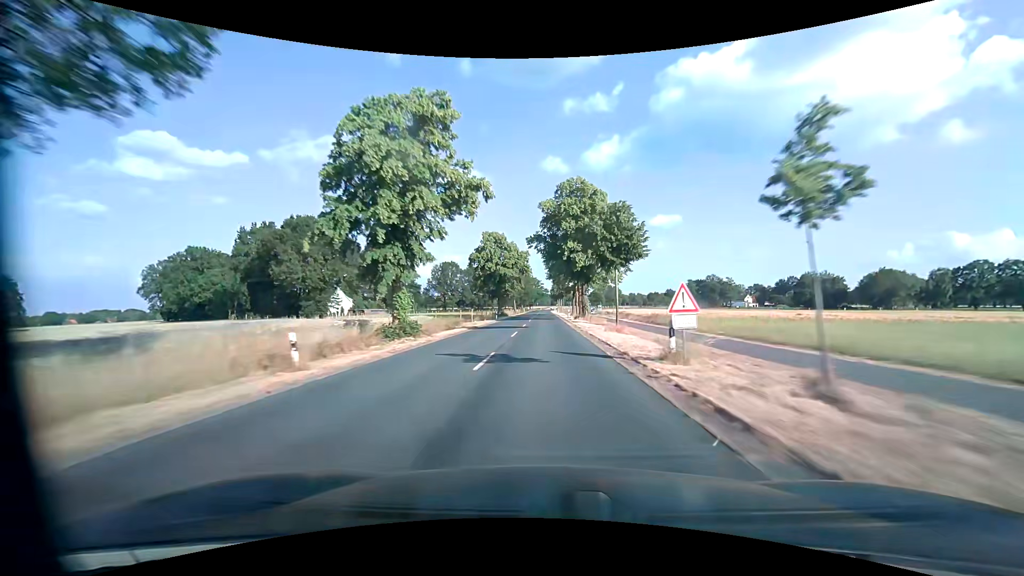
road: secondary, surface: asphalt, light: Day
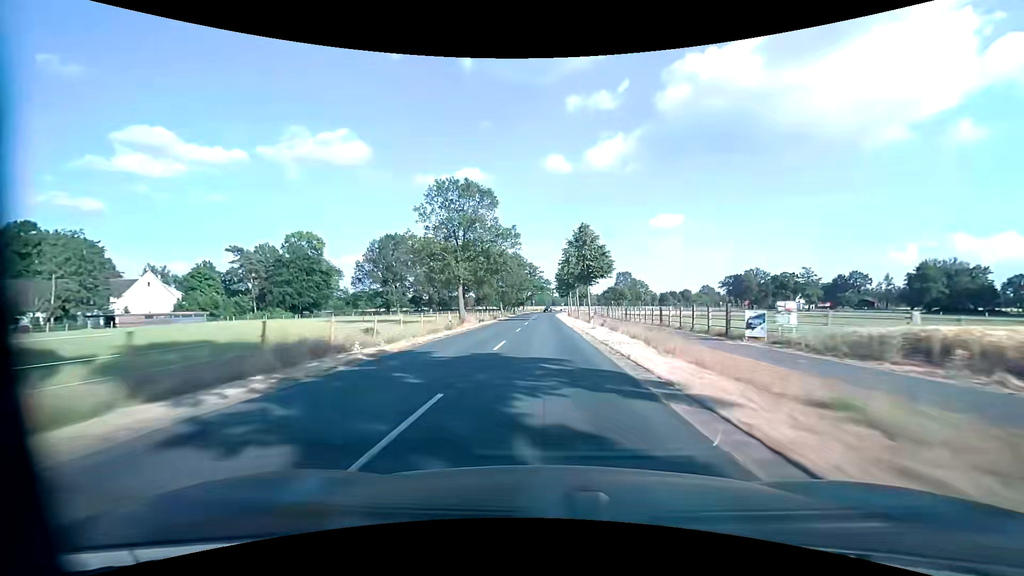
(+0.2, +79.2) m; 0°
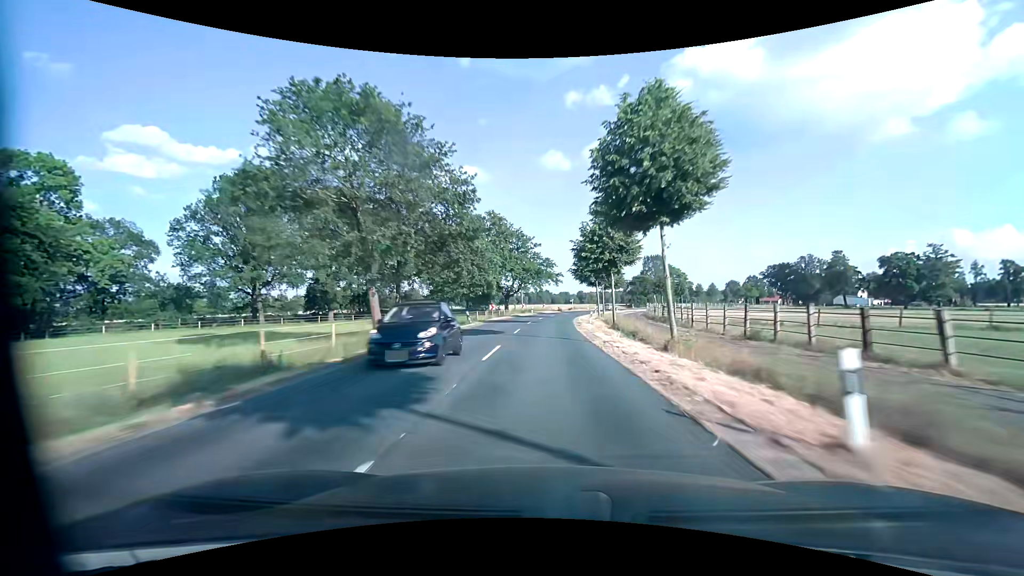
(+0.1, +63.3) m; 0°
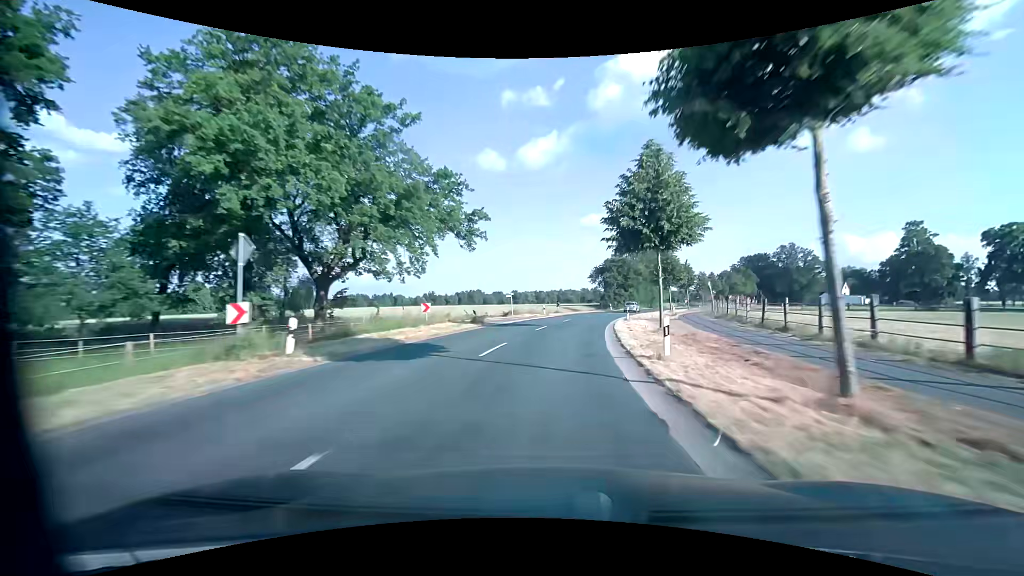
(+2.5, +59.0) m; +8°
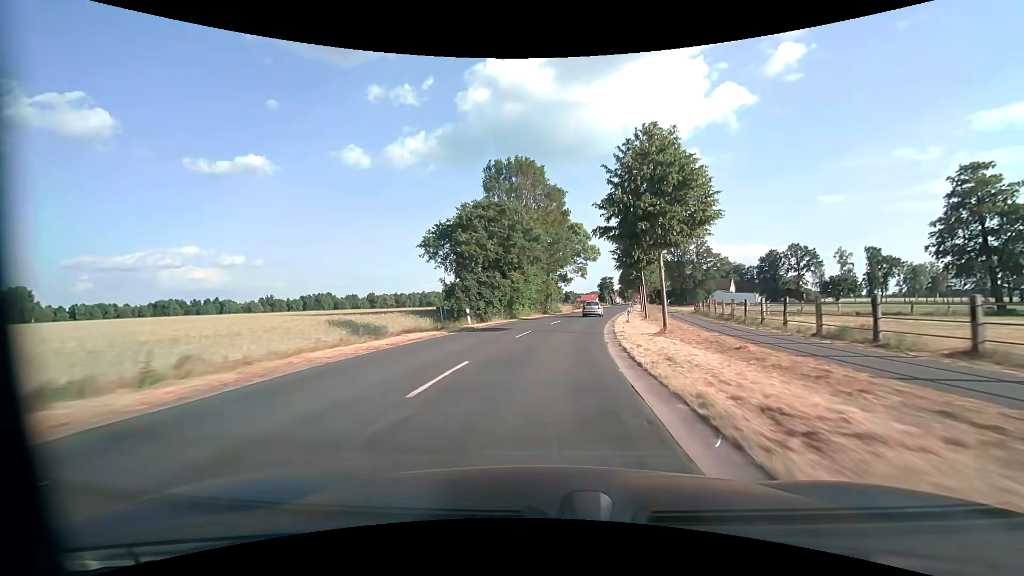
(+6.8, +51.8) m; +15°
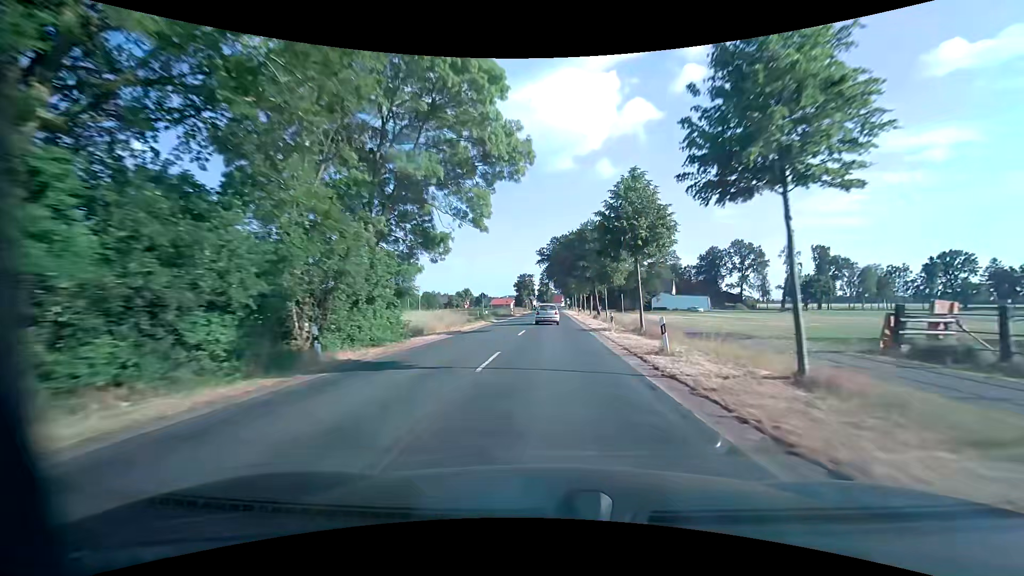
(+4.0, +43.9) m; +10°
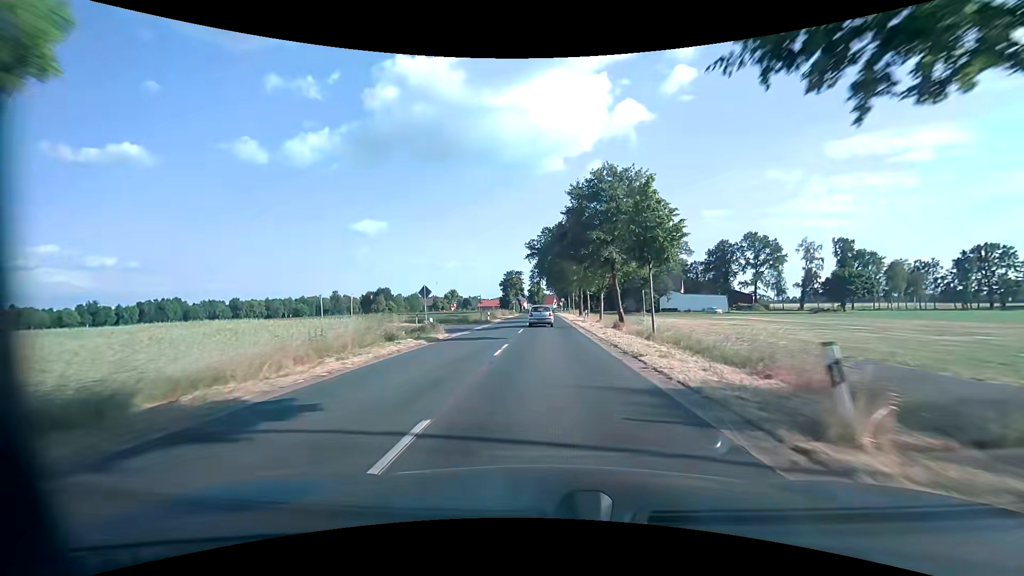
(+0.2, +20.2) m; +1°
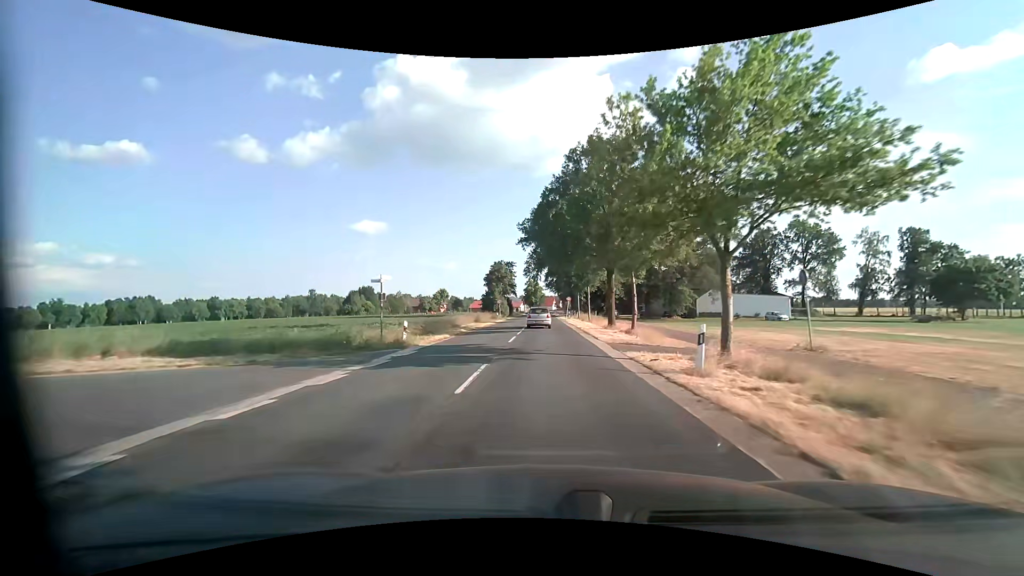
(0.0, +30.1) m; 0°
(0, +10) (0, +20) (0, +30) (0, +40) (0, +50) (0, +60) (0, +70) (0, +80) (0, +90) (0, +100) m
